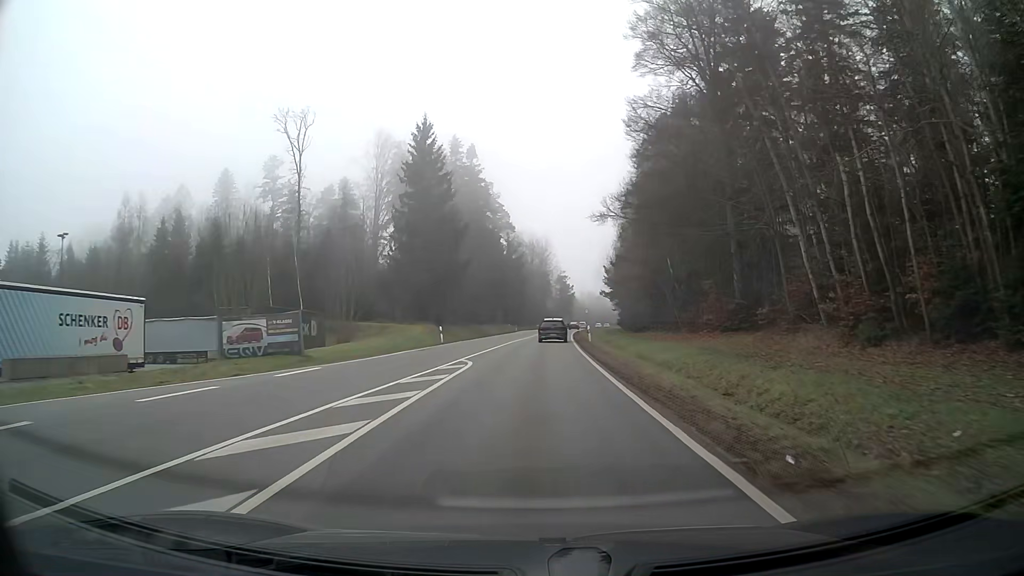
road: secondary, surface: asphalt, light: Day
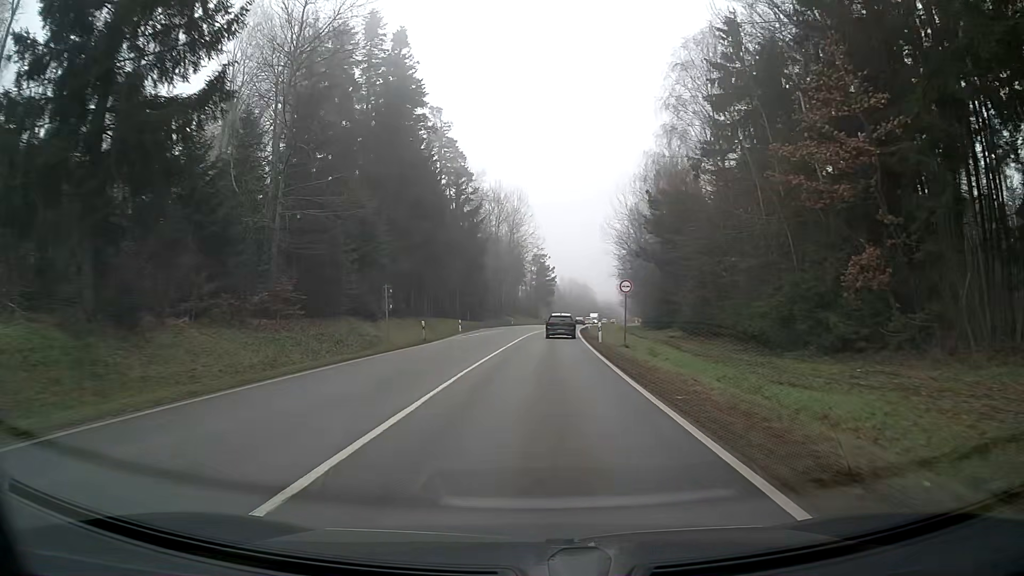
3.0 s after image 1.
(+1.2, +51.4) m; +2°
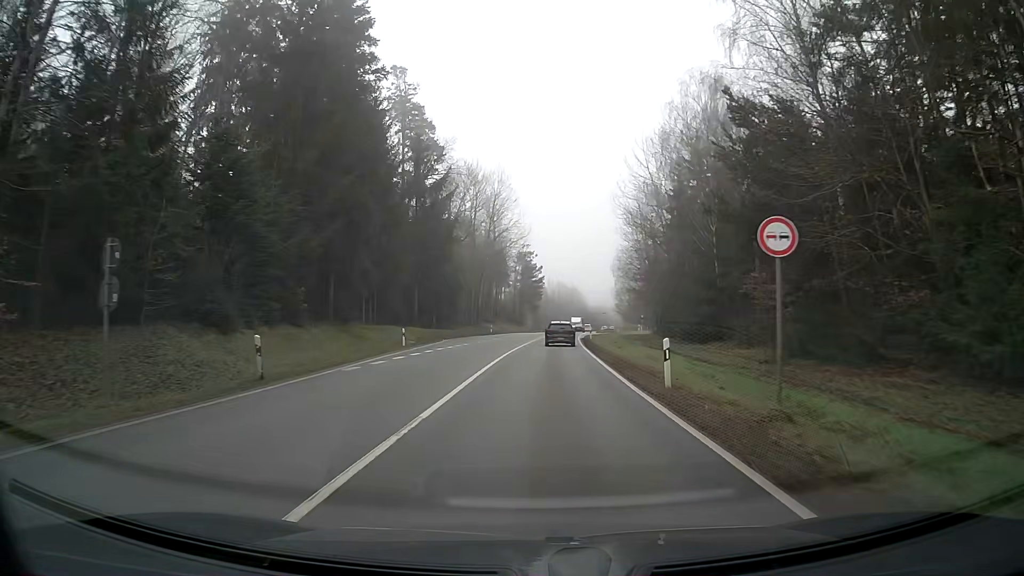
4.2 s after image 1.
(+0.2, +19.9) m; +1°
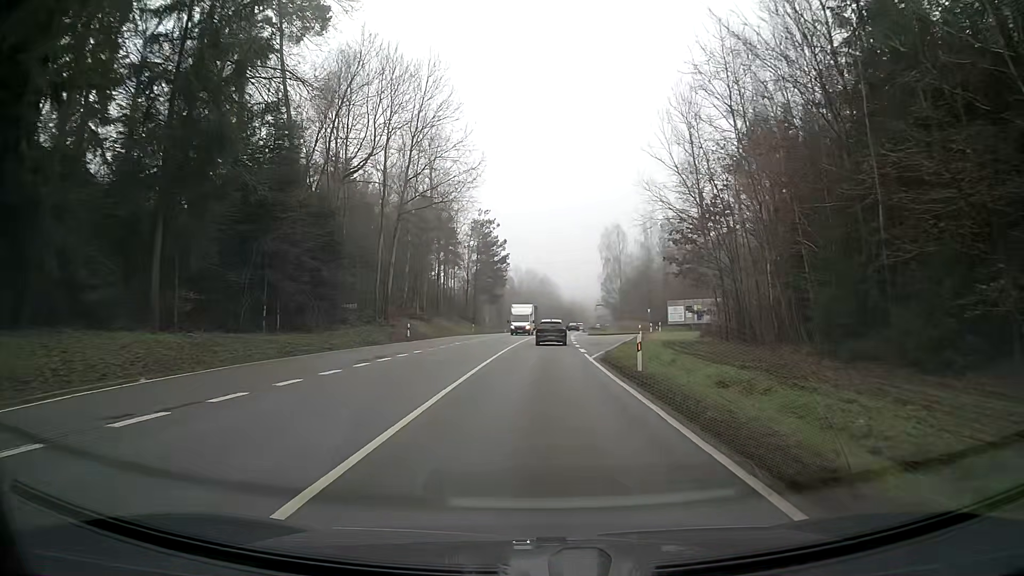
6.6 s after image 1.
(+0.8, +40.1) m; +2°
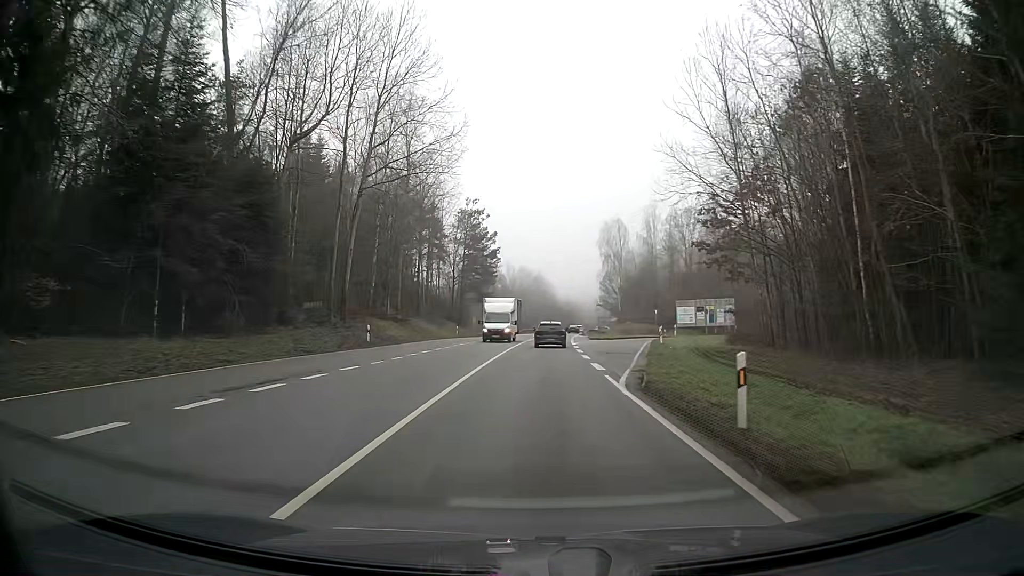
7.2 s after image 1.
(0.0, +10.1) m; 0°
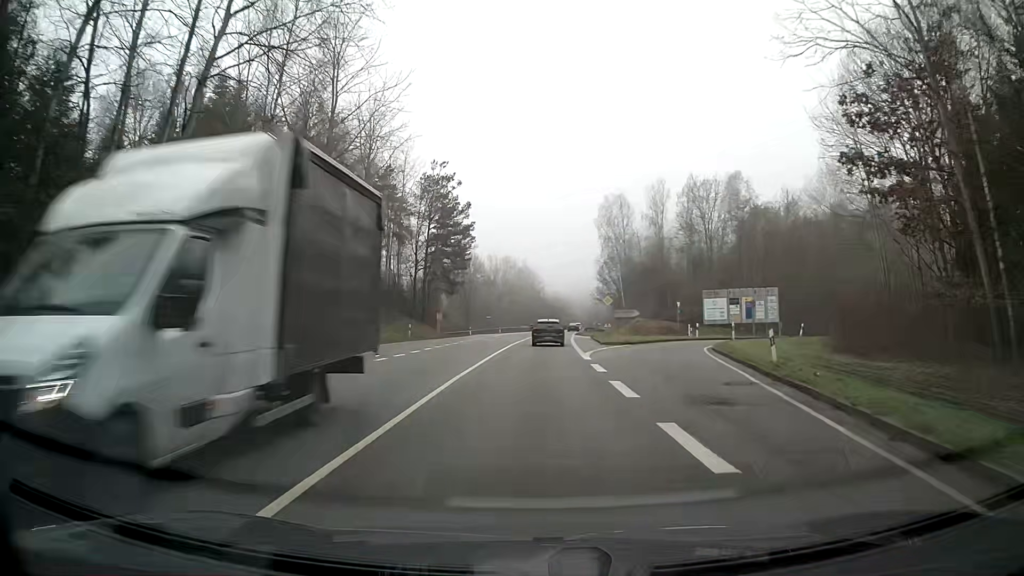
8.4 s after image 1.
(+0.2, +19.9) m; +1°
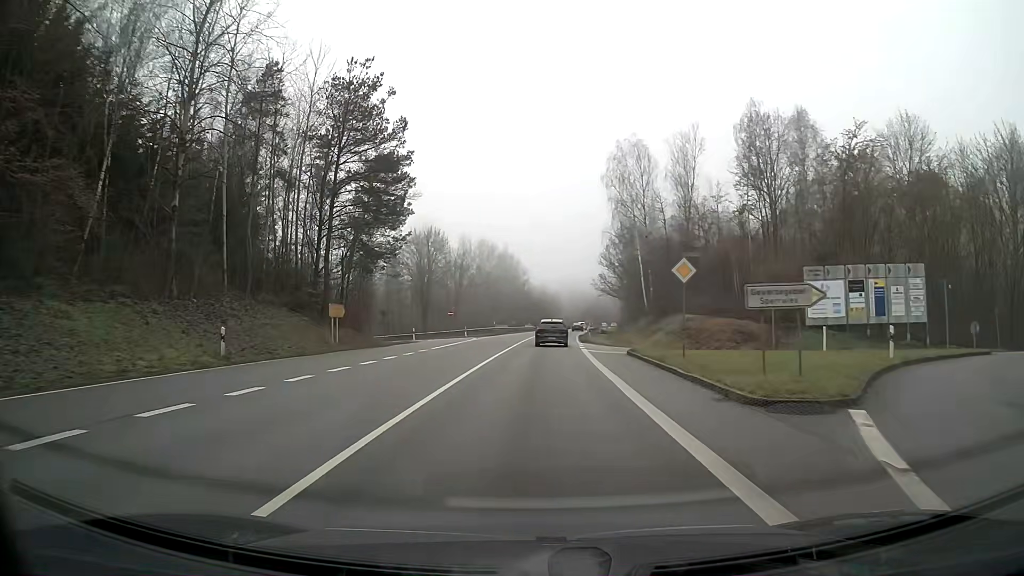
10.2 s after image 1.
(+0.5, +28.8) m; +2°
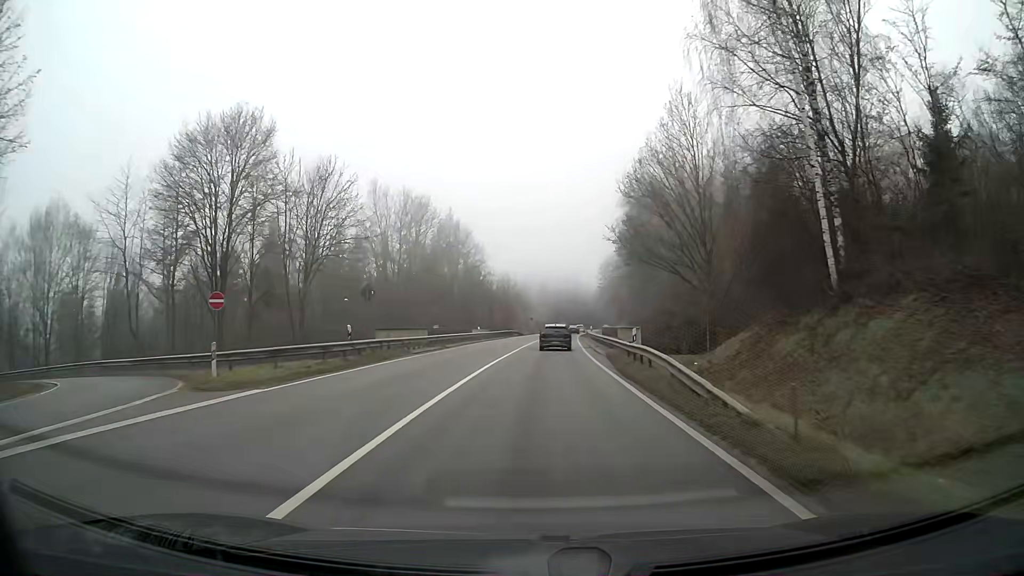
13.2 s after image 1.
(+1.1, +46.7) m; +3°
